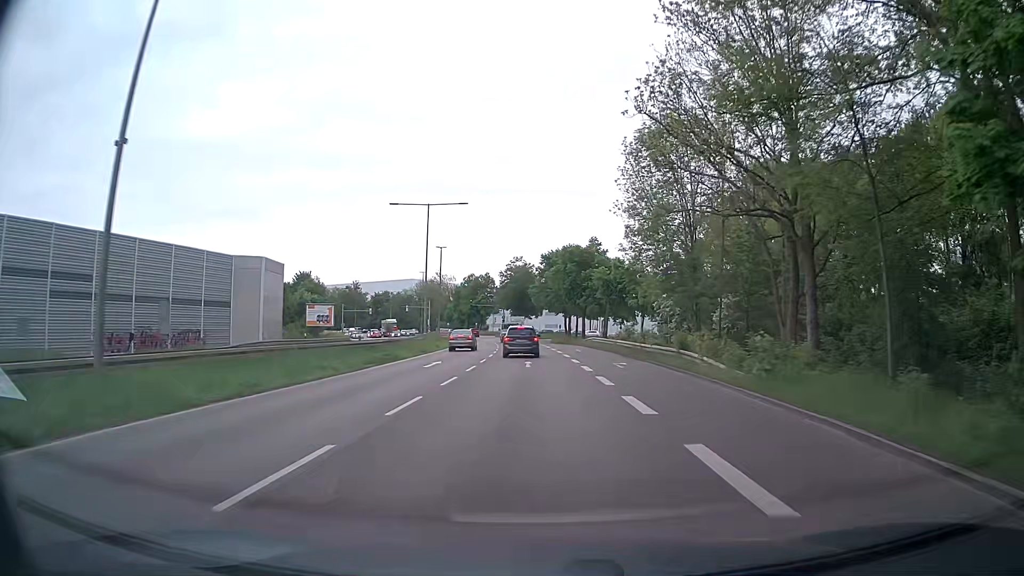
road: primary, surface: asphalt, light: Day
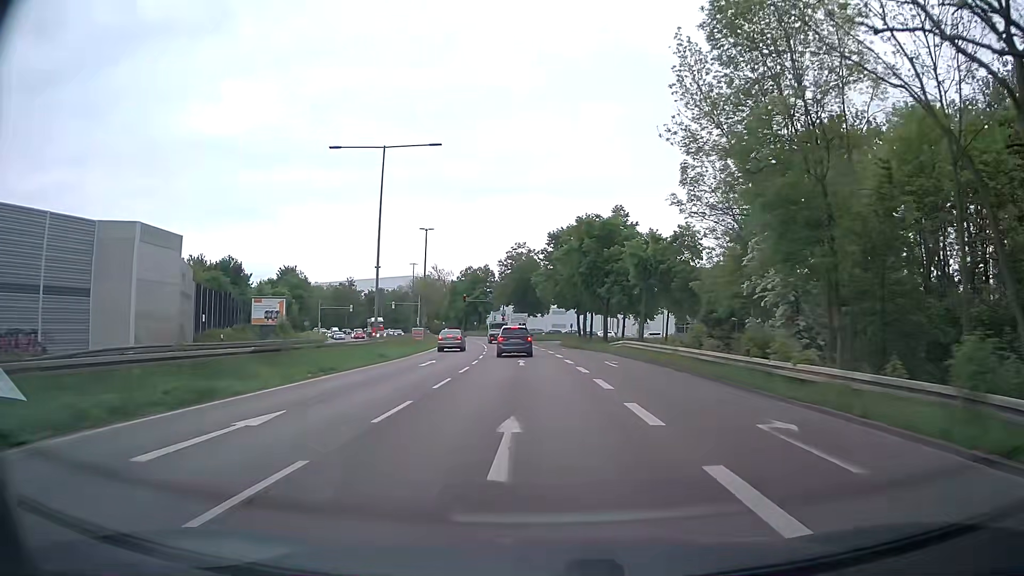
(0.0, +18.9) m; -1°
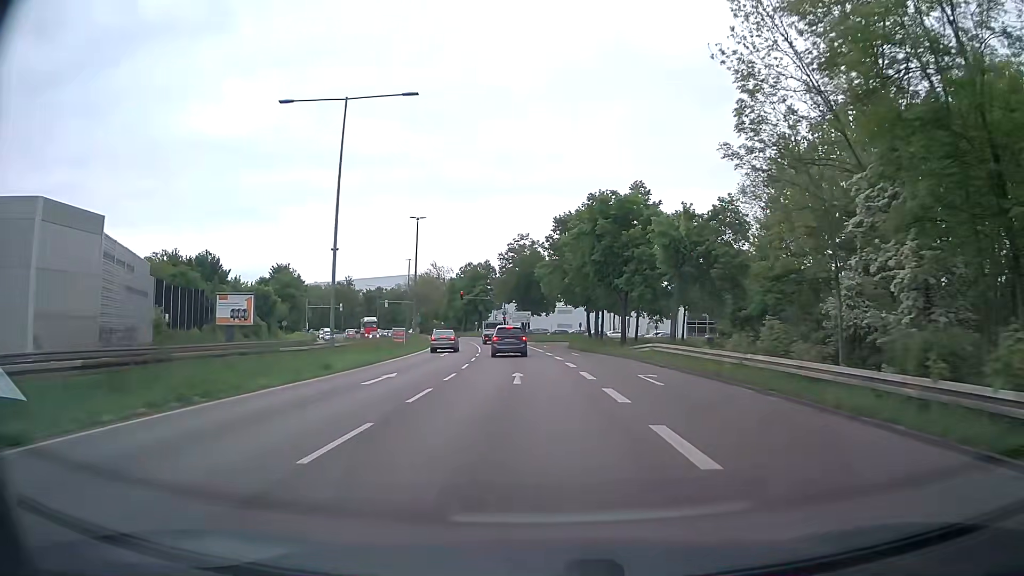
(0.0, +9.1) m; 0°
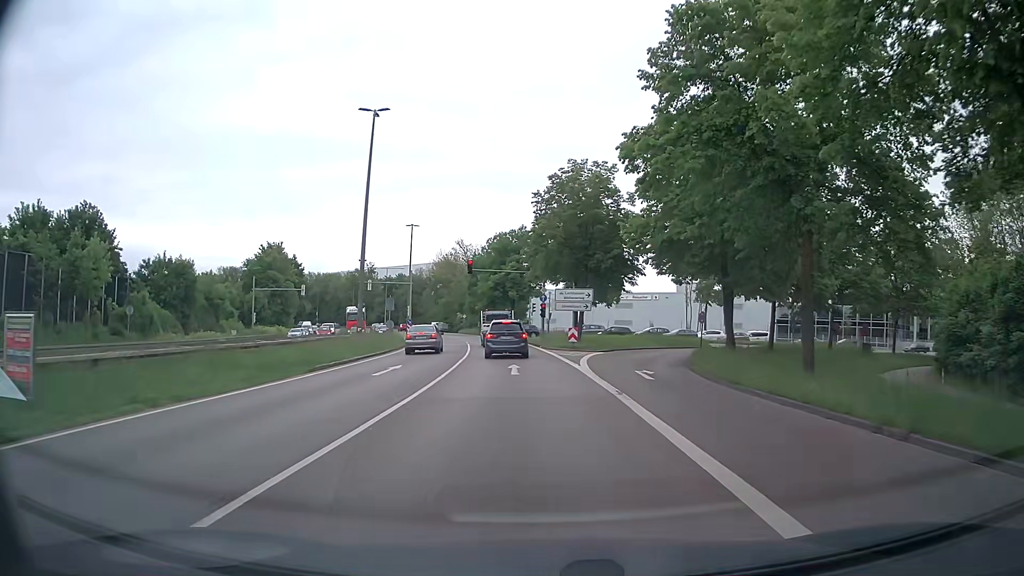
(-1.2, +37.8) m; -4°
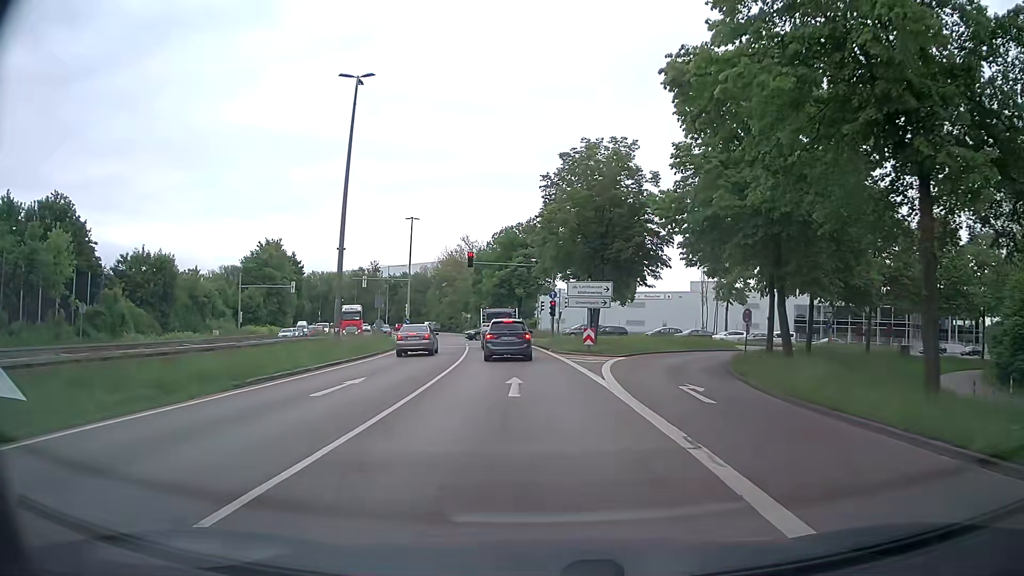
(0.0, +5.8) m; -1°
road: secondary_link
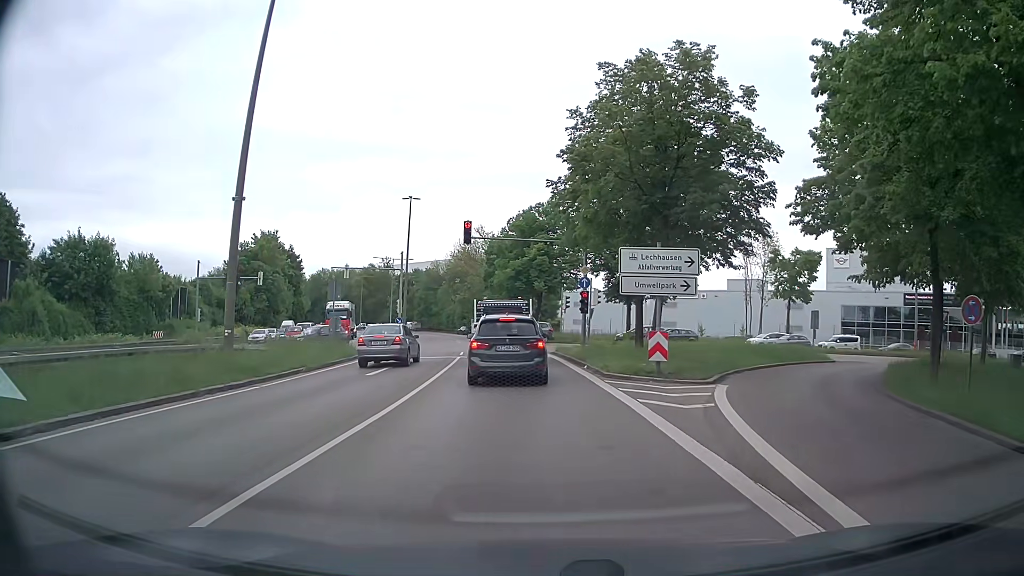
(-0.2, +13.6) m; -2°
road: primary
